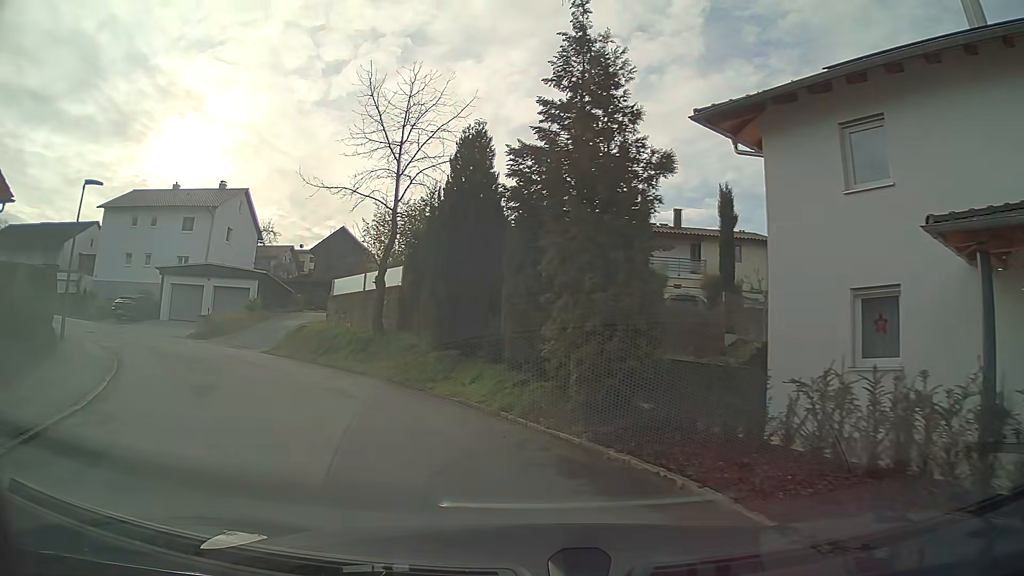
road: residential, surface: asphalt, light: Day
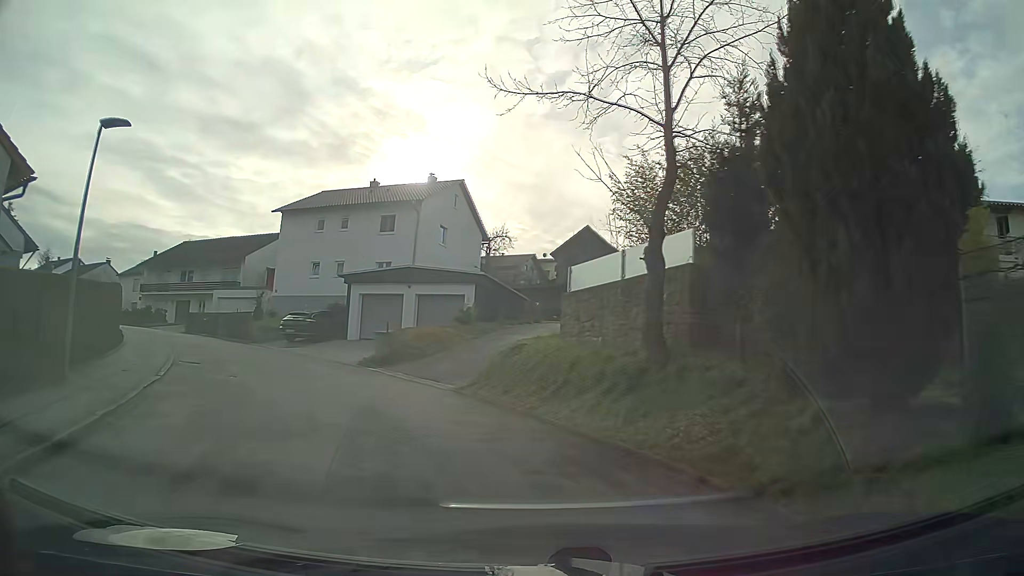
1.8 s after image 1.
(-1.7, +8.8) m; -21°
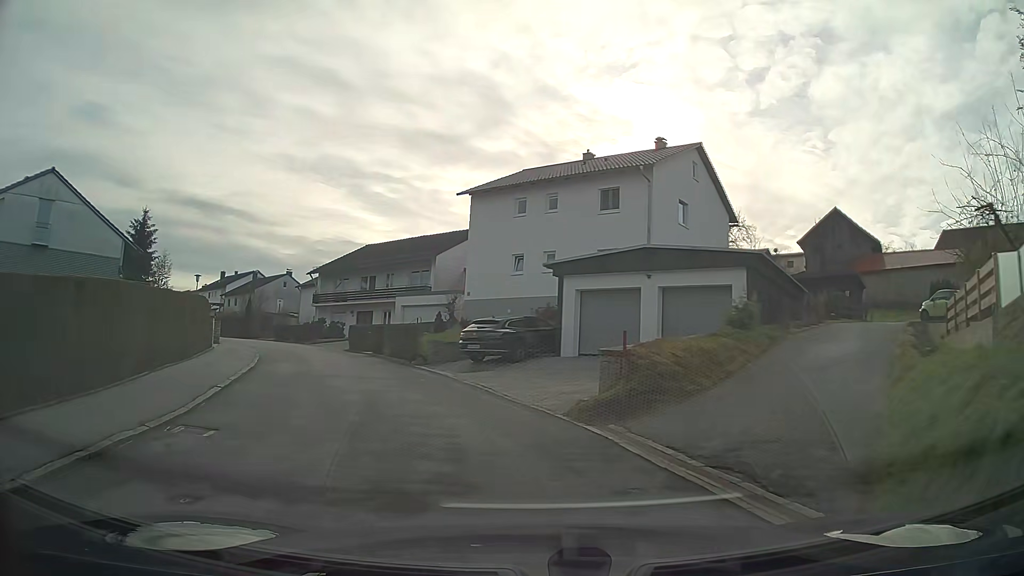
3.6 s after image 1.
(-1.7, +9.5) m; -19°
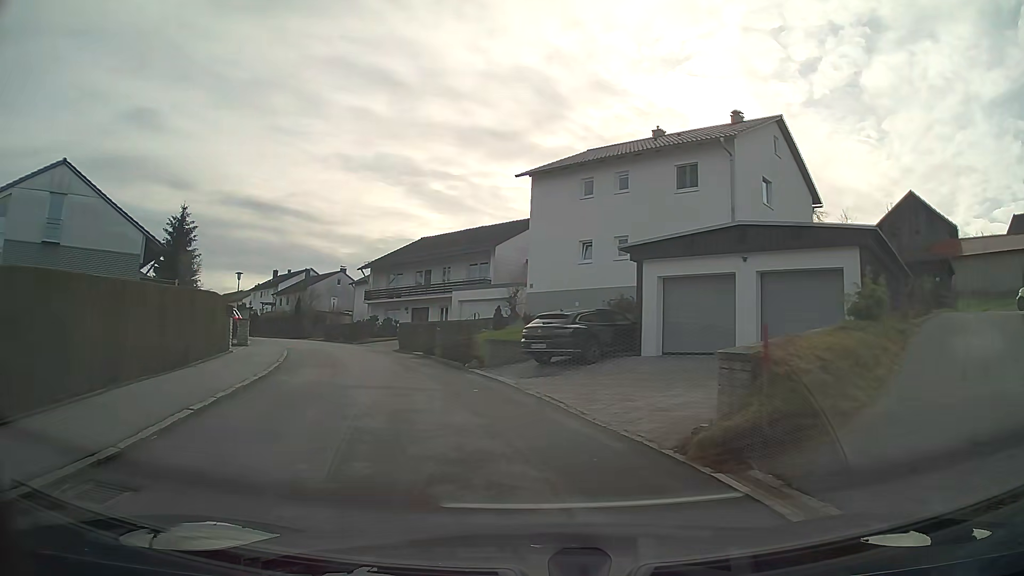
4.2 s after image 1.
(-0.2, +3.4) m; -5°
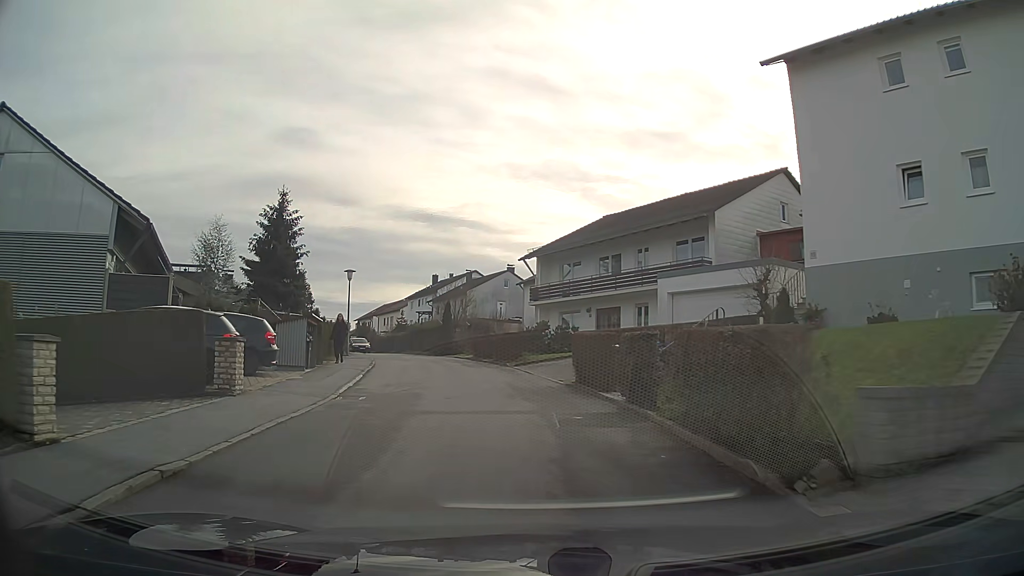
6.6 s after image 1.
(-2.0, +13.9) m; -14°
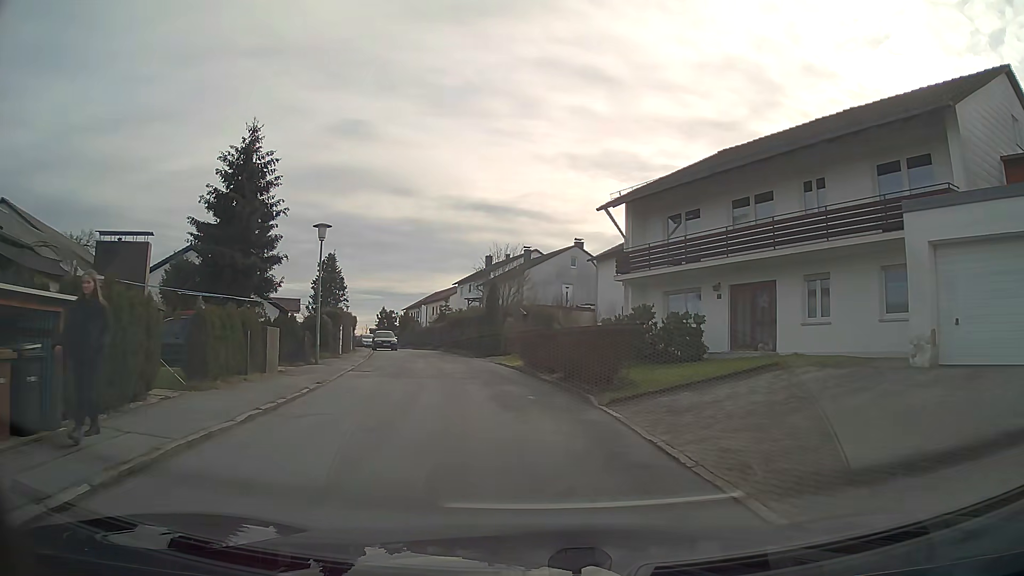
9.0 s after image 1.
(-0.8, +14.3) m; -6°
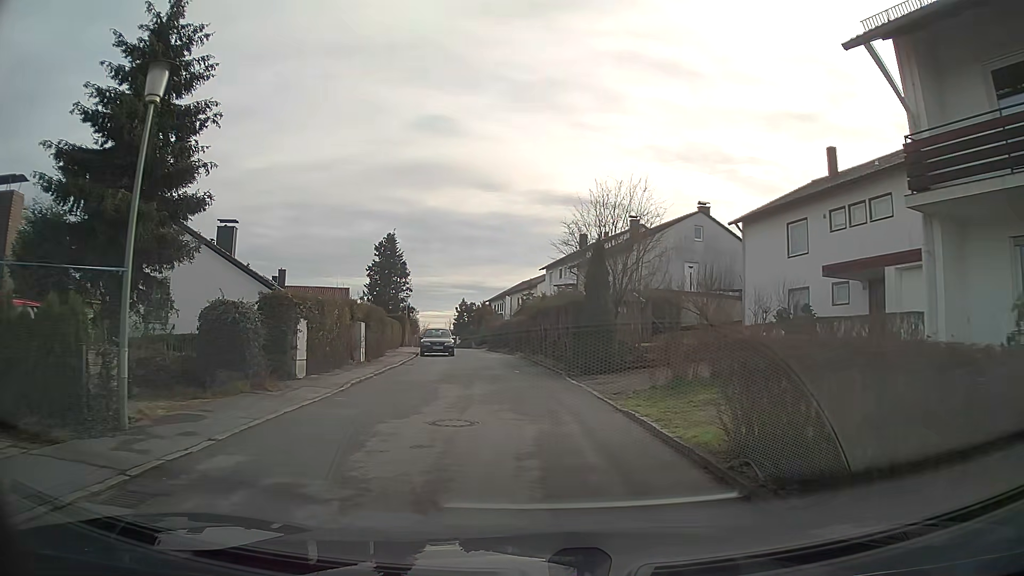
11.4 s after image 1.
(-1.0, +14.9) m; -7°
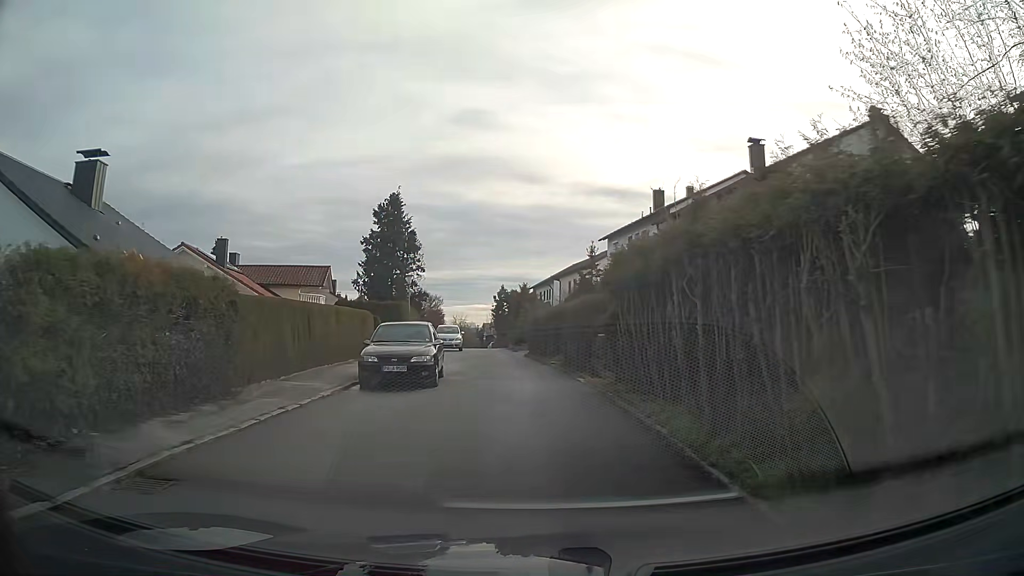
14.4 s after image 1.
(-0.7, +18.9) m; -4°
(0, +10) (-1, +20) (-2, +30) (-2, +40) (-3, +50) (-4, +60) (-5, +70) (-6, +80) (-7, +90) (-8, +100) m
